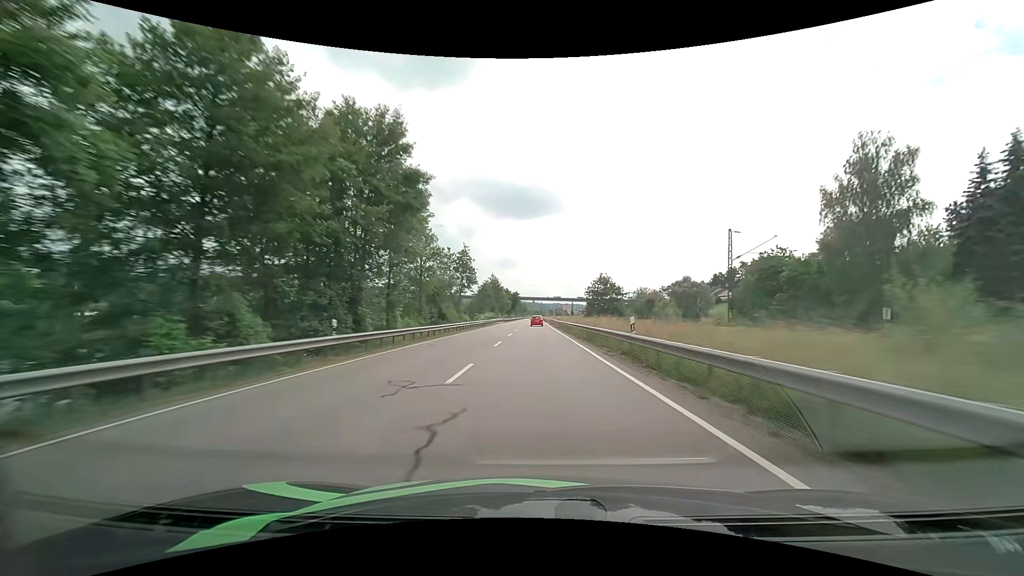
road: primary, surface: asphalt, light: Day
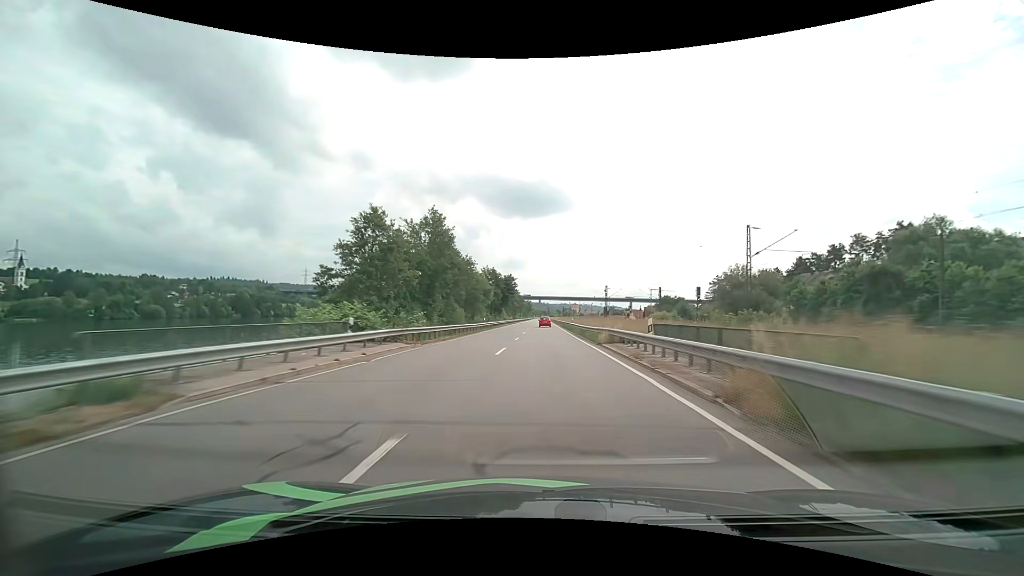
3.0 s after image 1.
(-0.8, +79.8) m; -1°
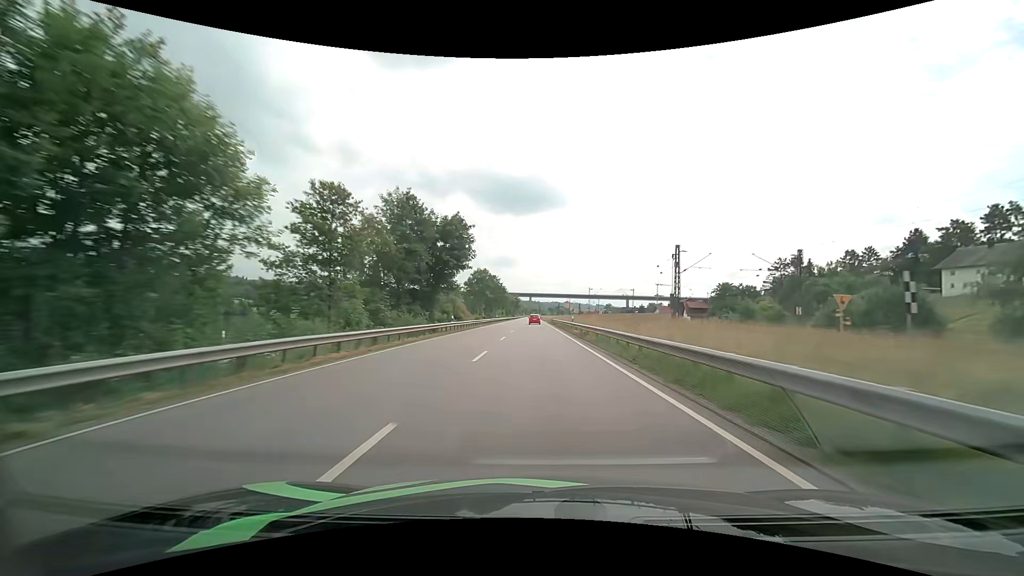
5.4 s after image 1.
(+0.6, +63.7) m; +1°
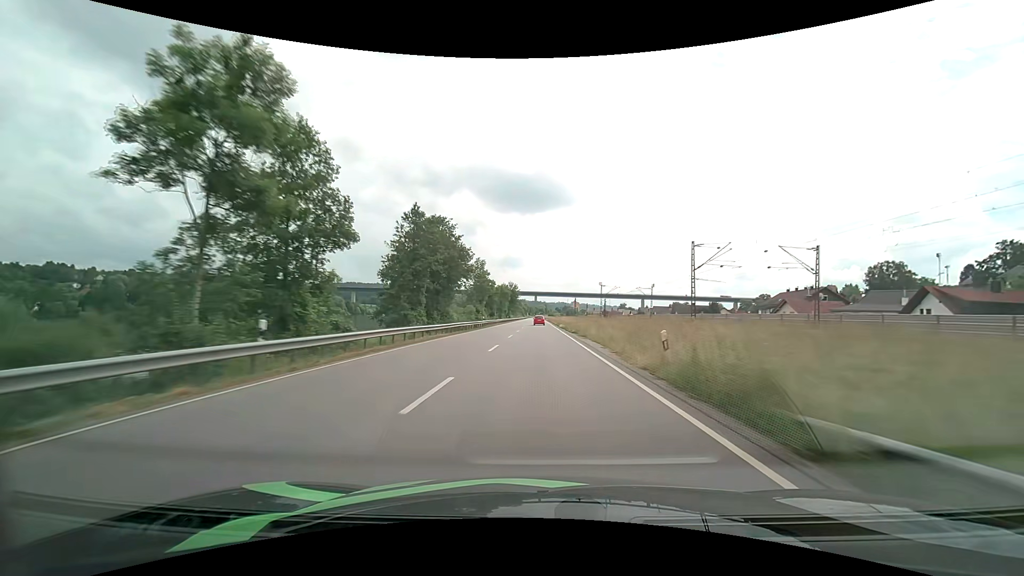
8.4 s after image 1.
(-0.5, +79.8) m; -1°
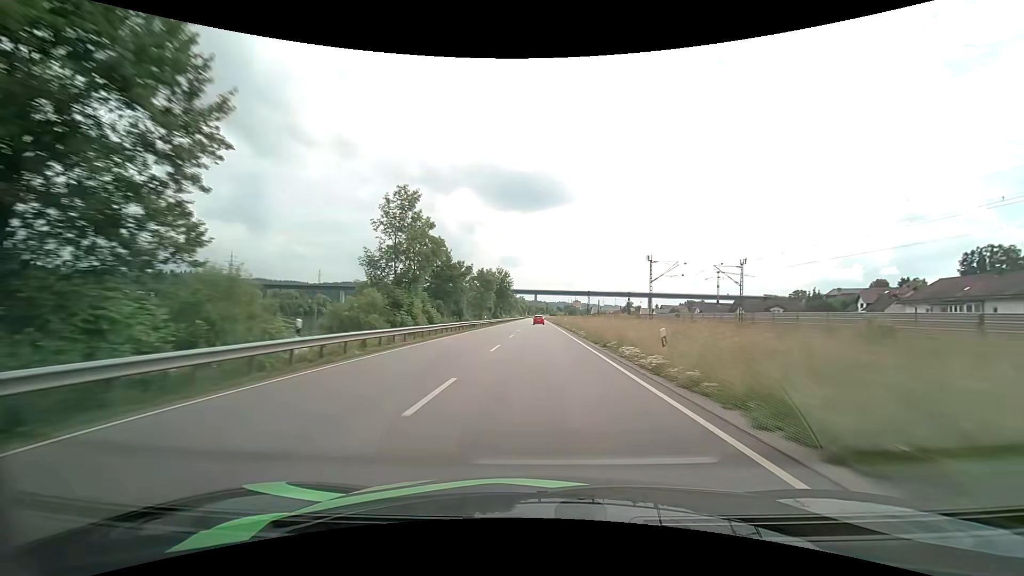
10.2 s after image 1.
(0.0, +48.4) m; 0°
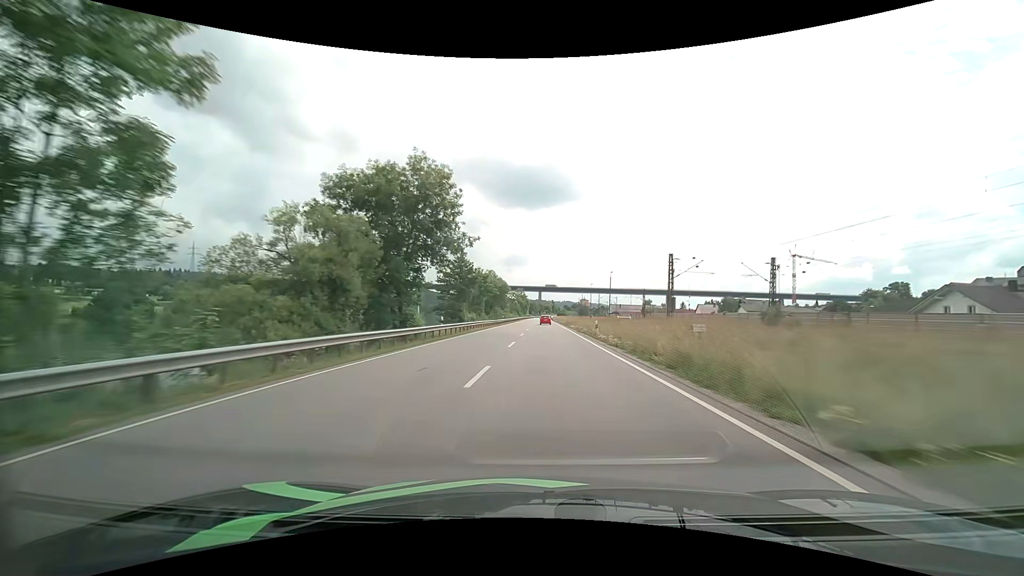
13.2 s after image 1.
(-0.2, +82.0) m; 0°
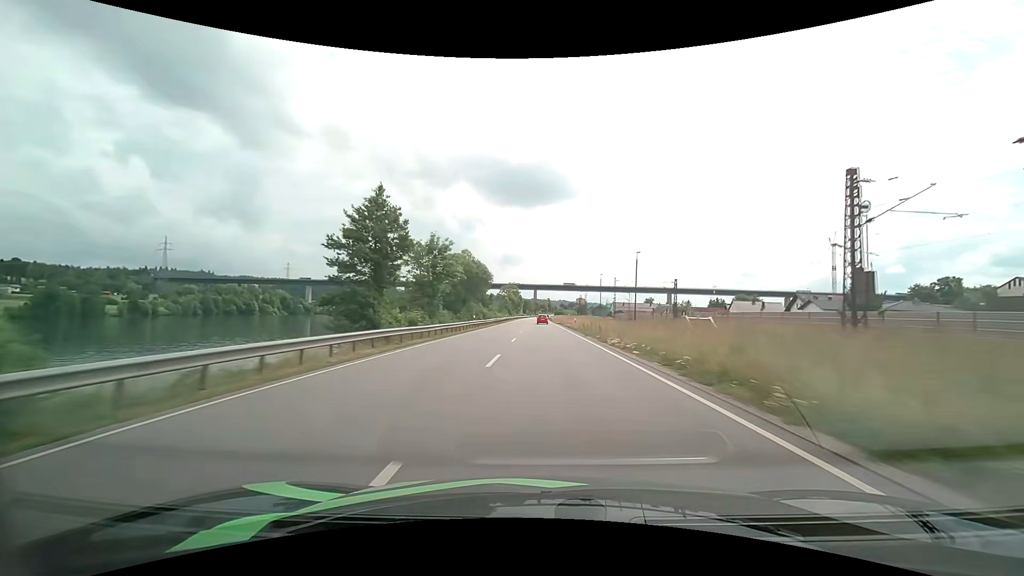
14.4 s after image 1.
(+0.1, +32.6) m; 0°
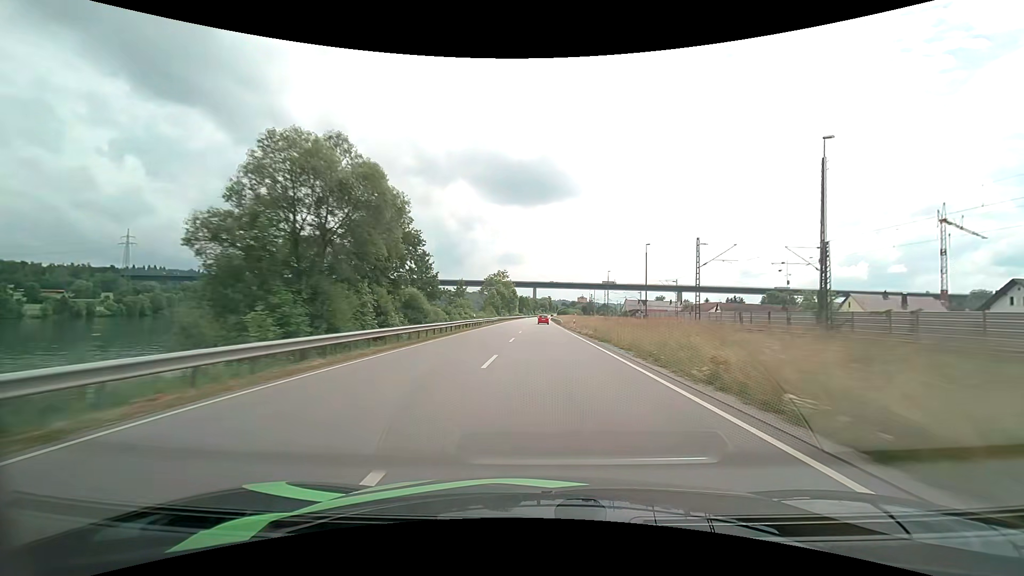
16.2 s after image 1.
(+0.5, +48.4) m; +1°
(0, +10) (0, +20) (0, +30) (0, +40) (0, +50) (0, +60) (0, +70) (0, +80) (0, +90) (0, +100) m
